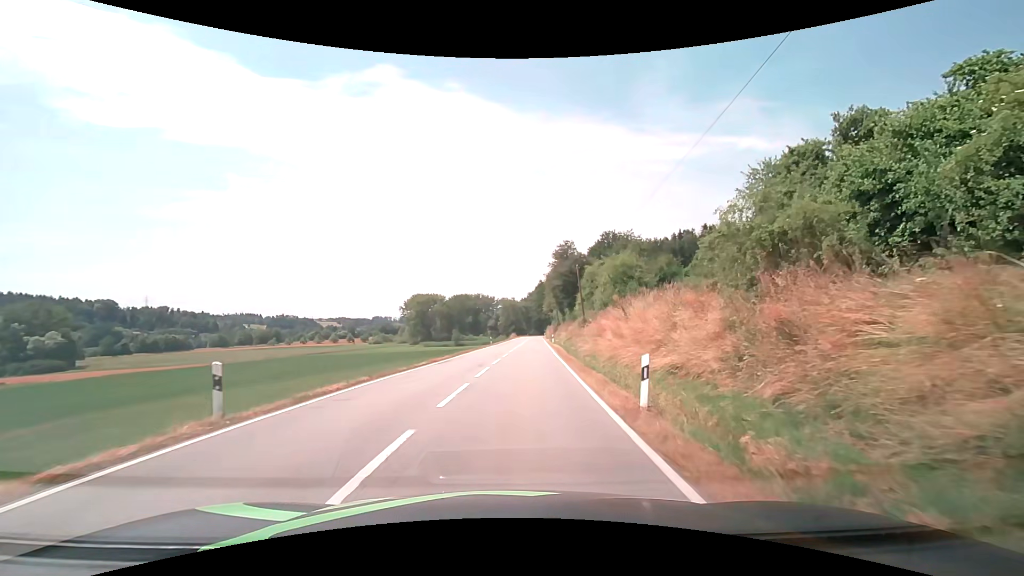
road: secondary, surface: asphalt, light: Day
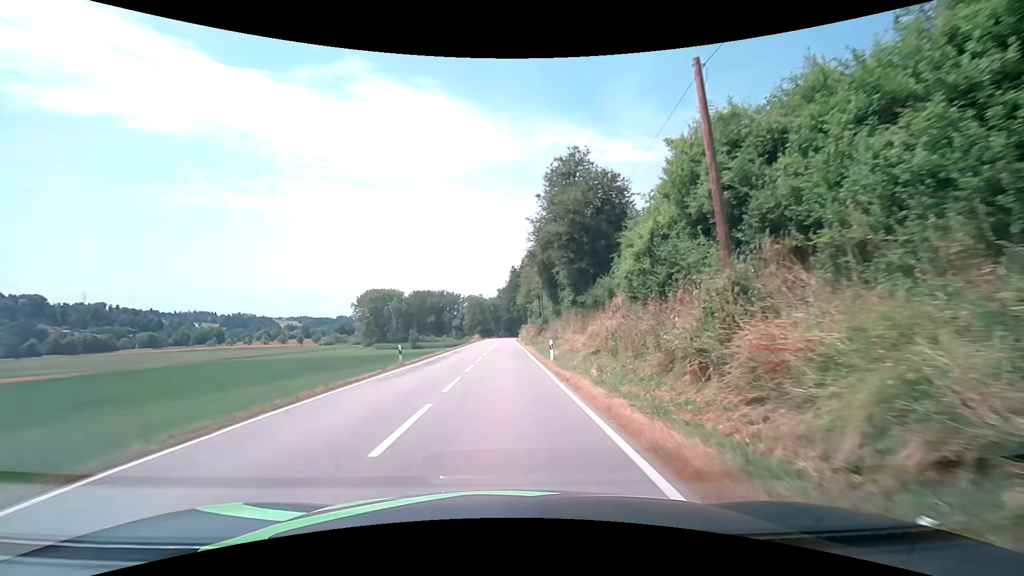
(+1.7, +34.6) m; +4°
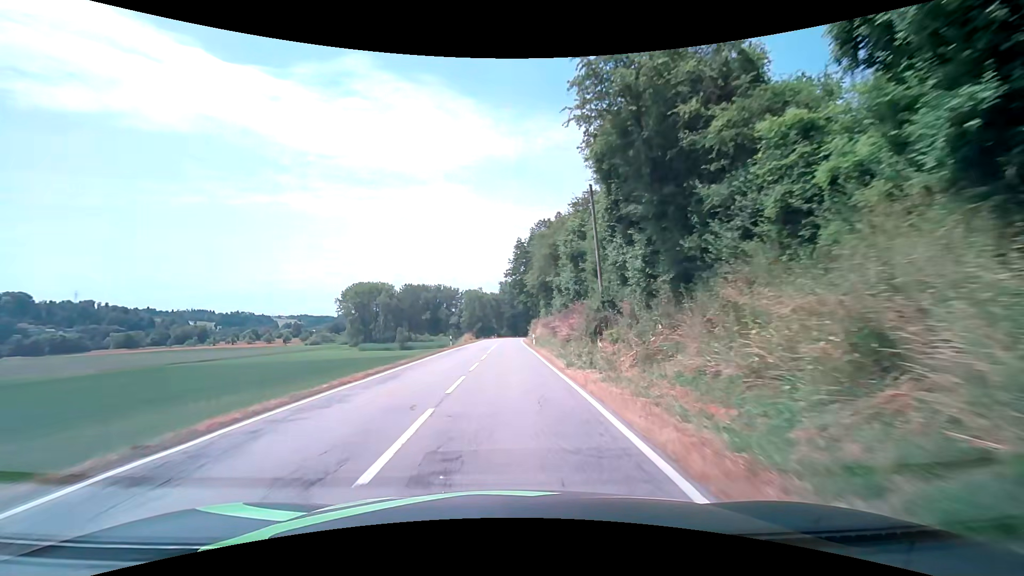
(-0.1, +32.0) m; 0°
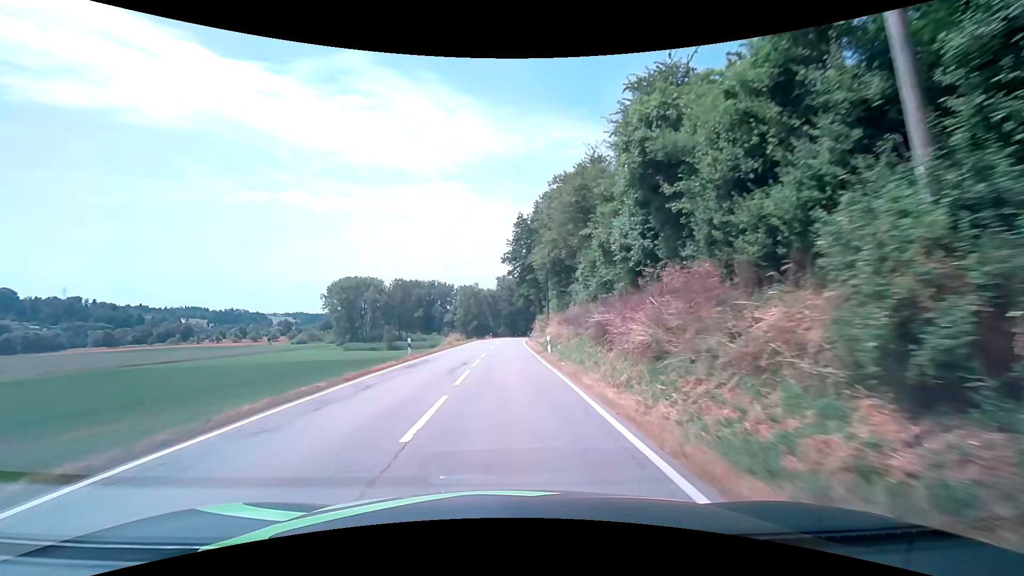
(0.0, +17.2) m; 0°
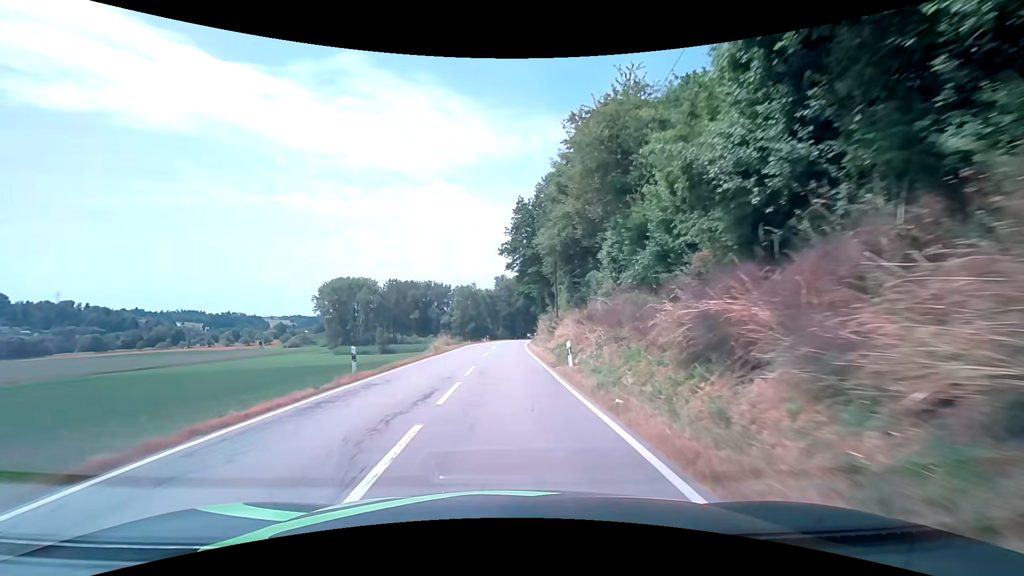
(0.0, +8.9) m; 0°
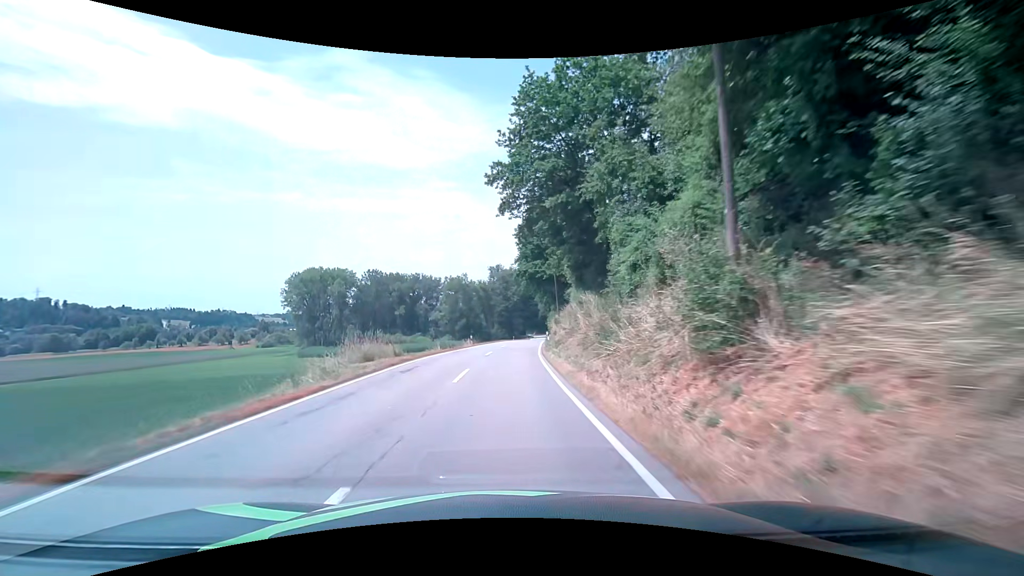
(+0.1, +27.9) m; 0°
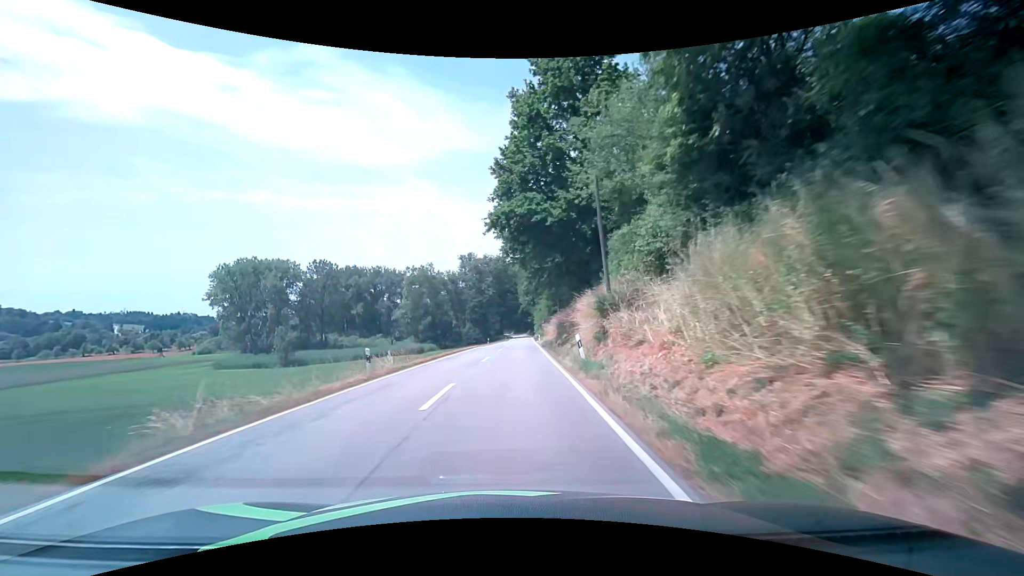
(+0.5, +29.5) m; +3°
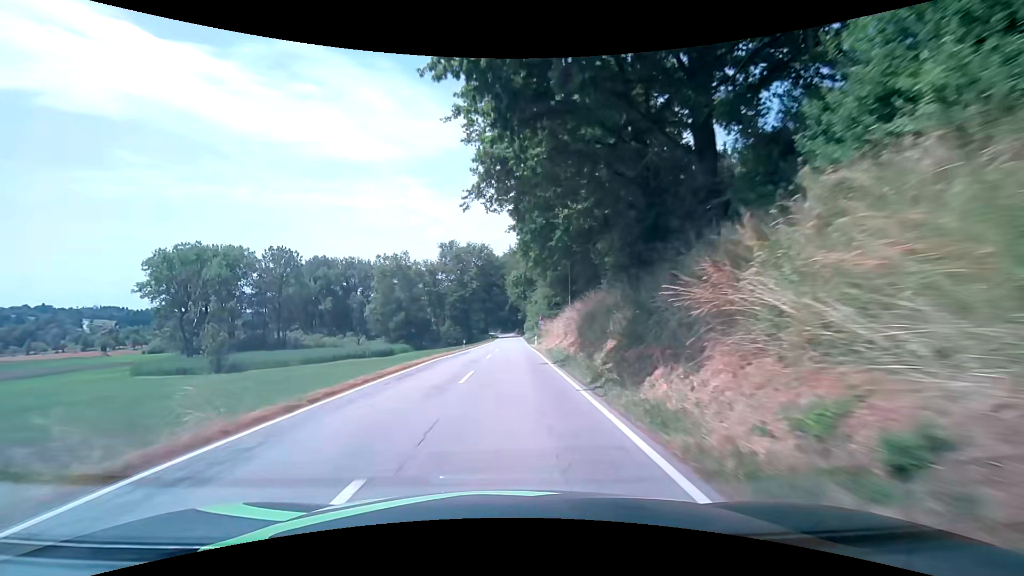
(+0.2, +20.5) m; +2°
(0, +10) (0, +20) (0, +30) (0, +40) (+1, +50) (+1, +60) (+1, +70) (+1, +80) (+1, +90) (+2, +100) m
